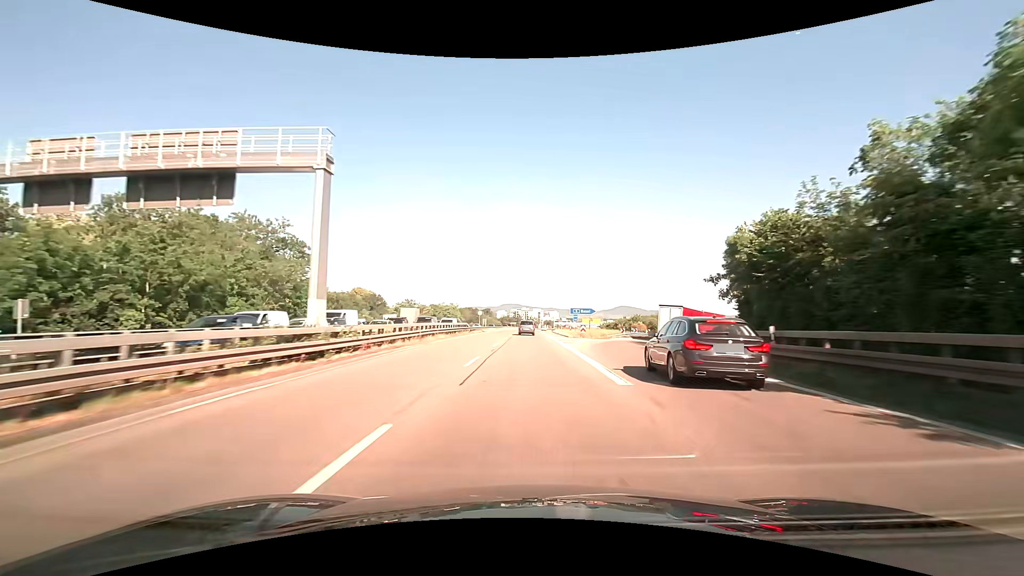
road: trunk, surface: asphalt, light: Day
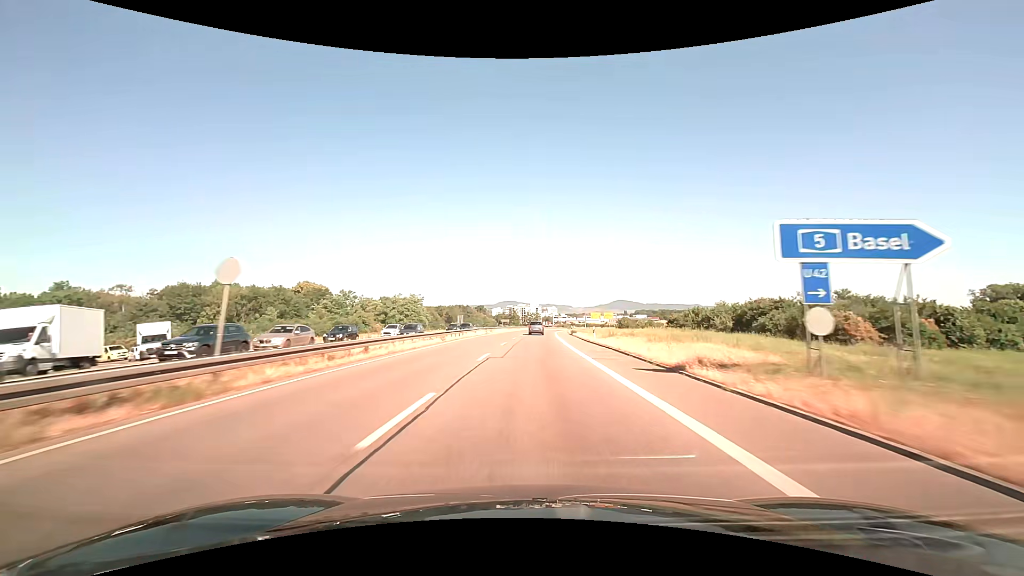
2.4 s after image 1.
(+0.2, +57.0) m; 0°
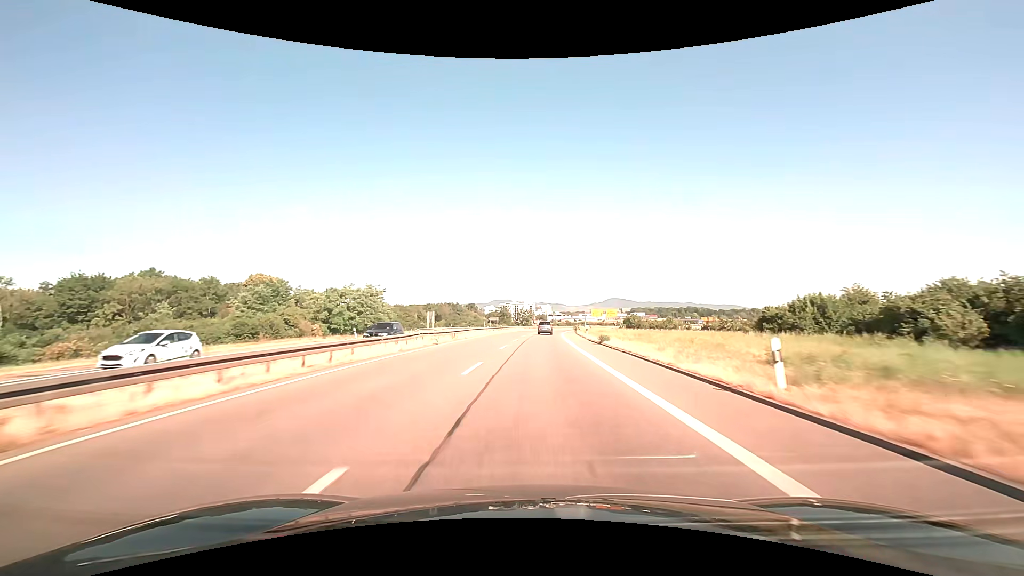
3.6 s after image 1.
(+0.2, +28.8) m; +1°
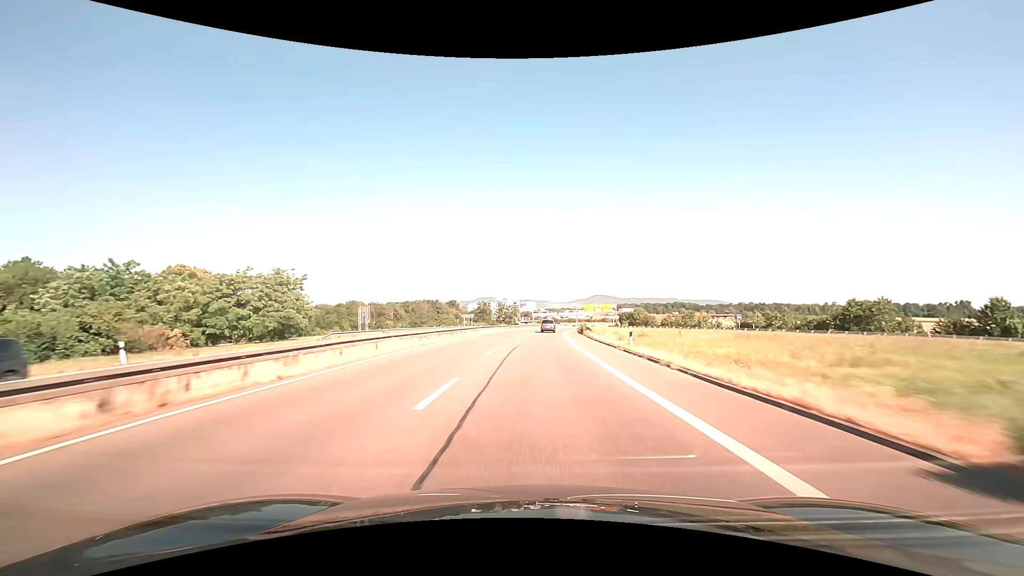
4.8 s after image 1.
(+0.4, +28.8) m; +2°
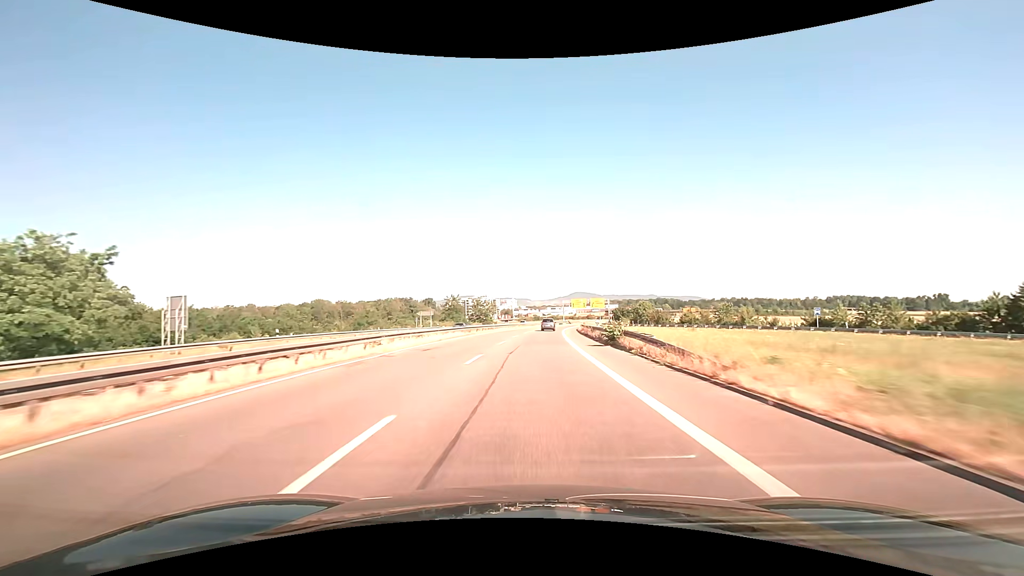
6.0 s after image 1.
(+0.6, +28.7) m; +2°
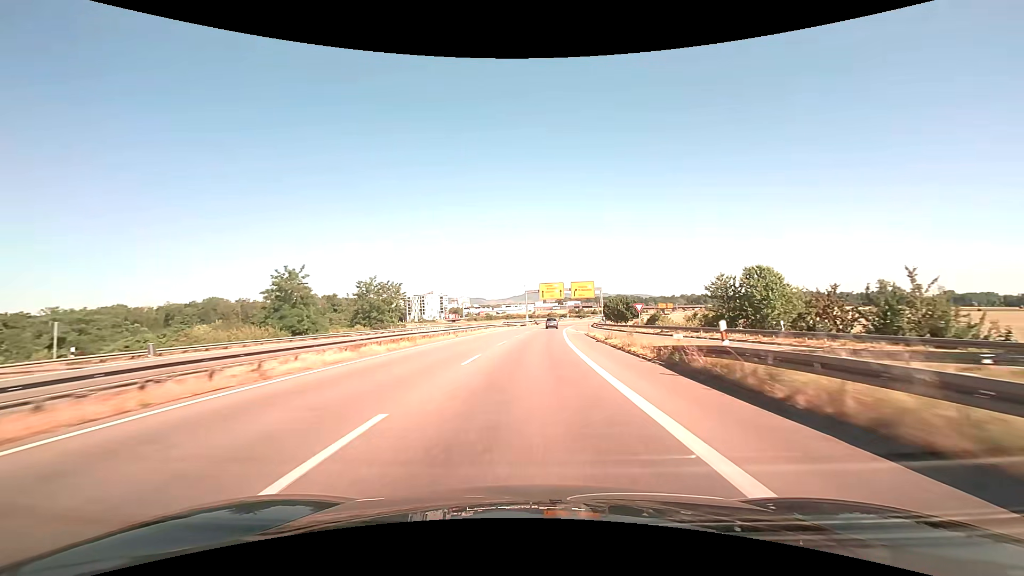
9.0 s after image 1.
(+3.1, +71.3) m; +5°
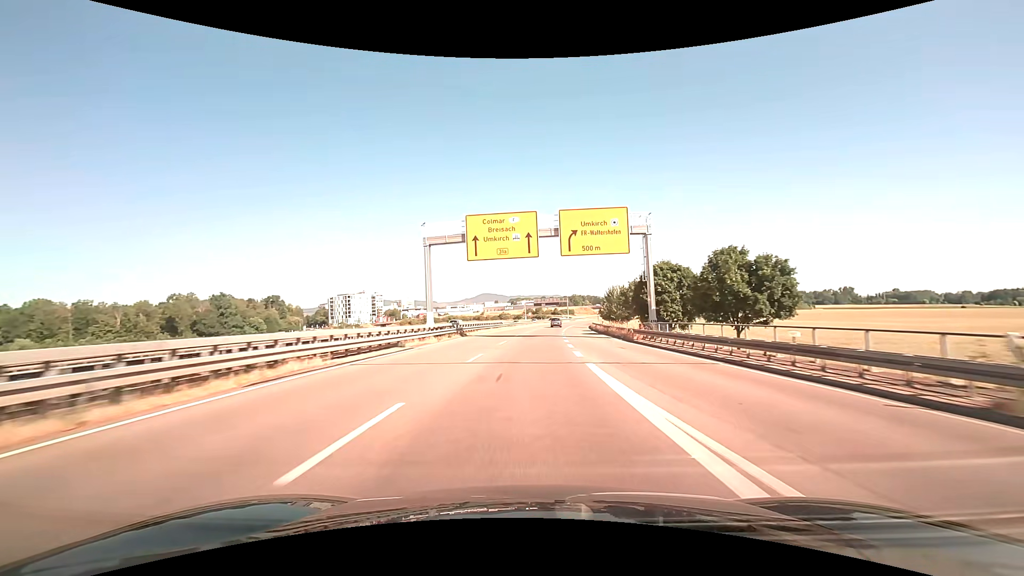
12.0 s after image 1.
(+3.2, +70.7) m; +5°
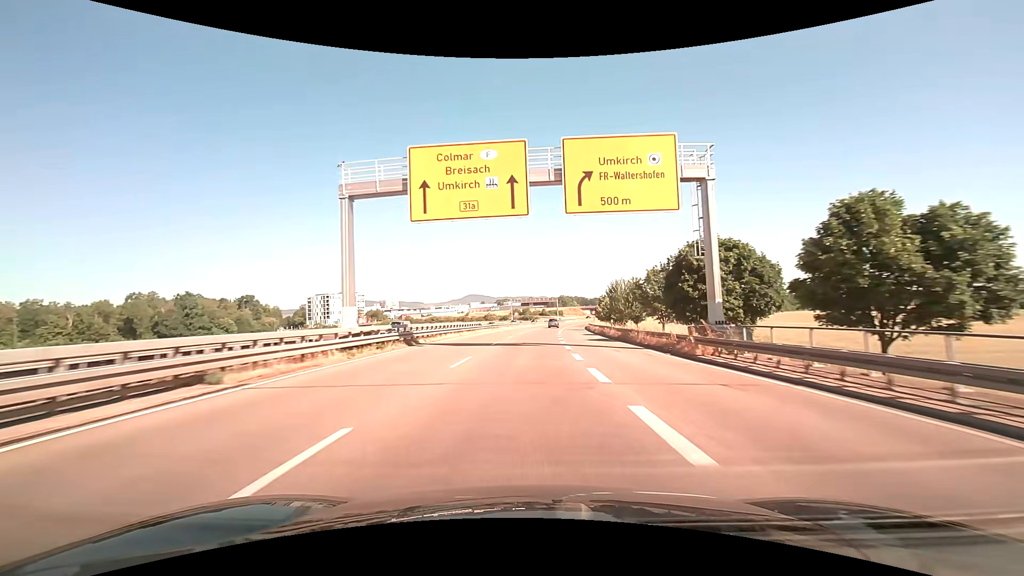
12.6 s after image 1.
(+0.2, +14.1) m; +1°
